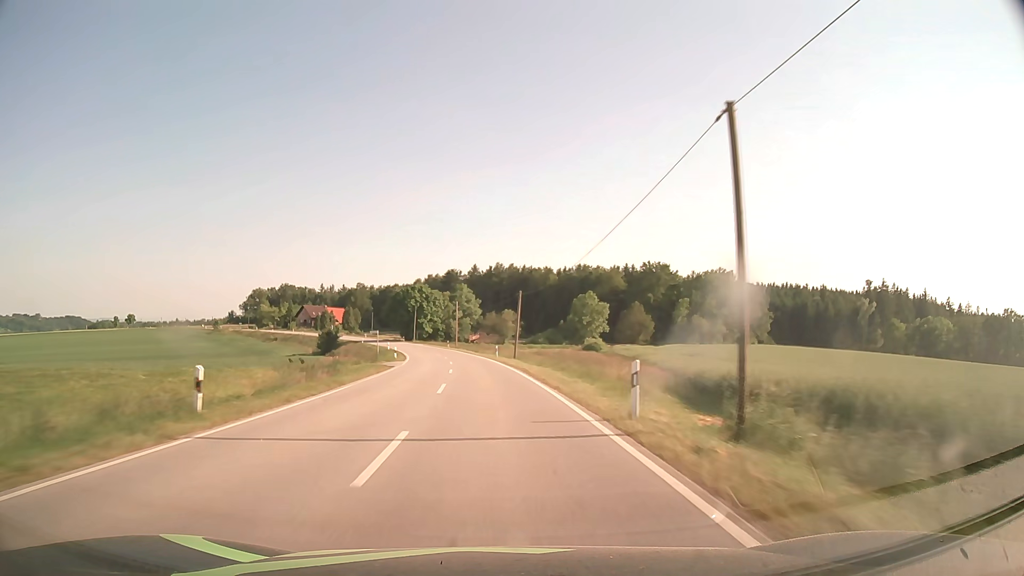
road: secondary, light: Day
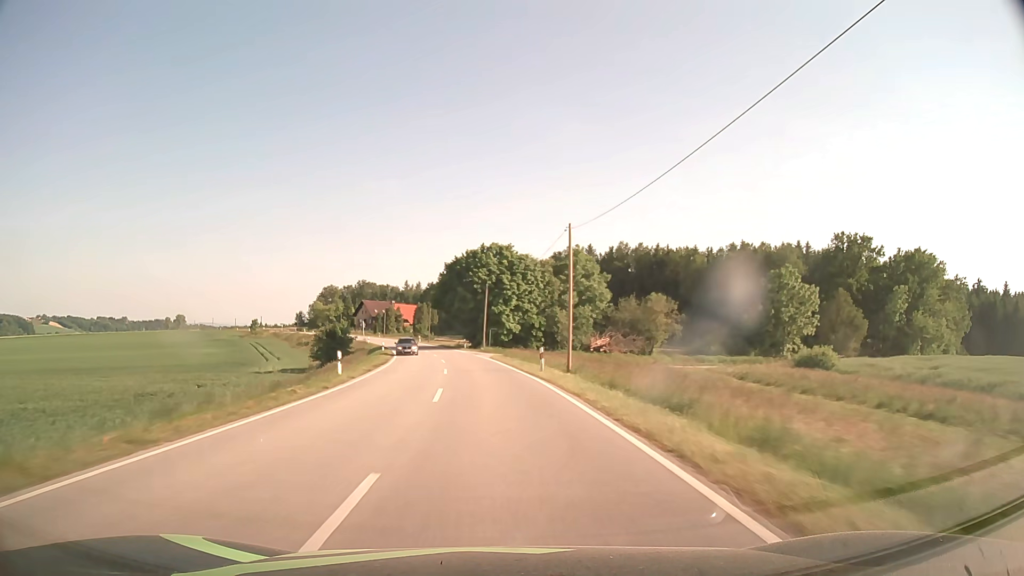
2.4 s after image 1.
(-4.8, +63.1) m; -9°
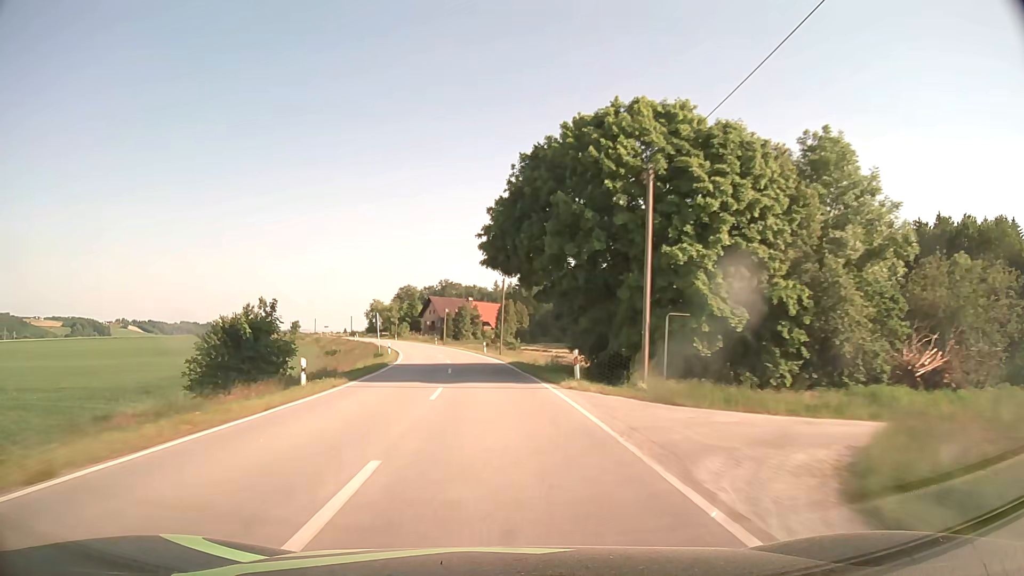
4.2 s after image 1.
(-3.4, +47.1) m; -8°
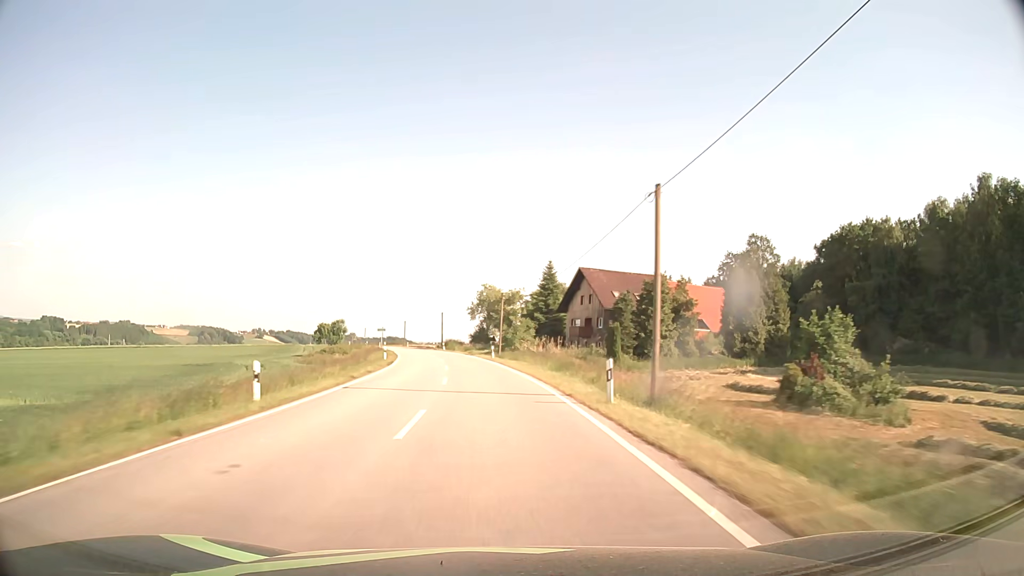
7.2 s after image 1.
(-8.7, +78.1) m; -13°
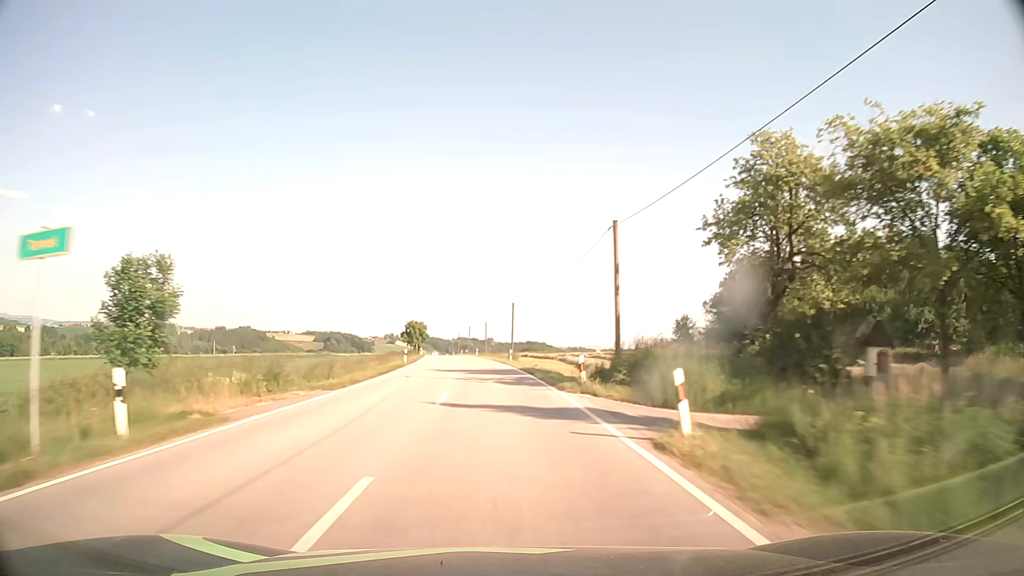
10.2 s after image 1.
(-8.7, +78.2) m; -12°
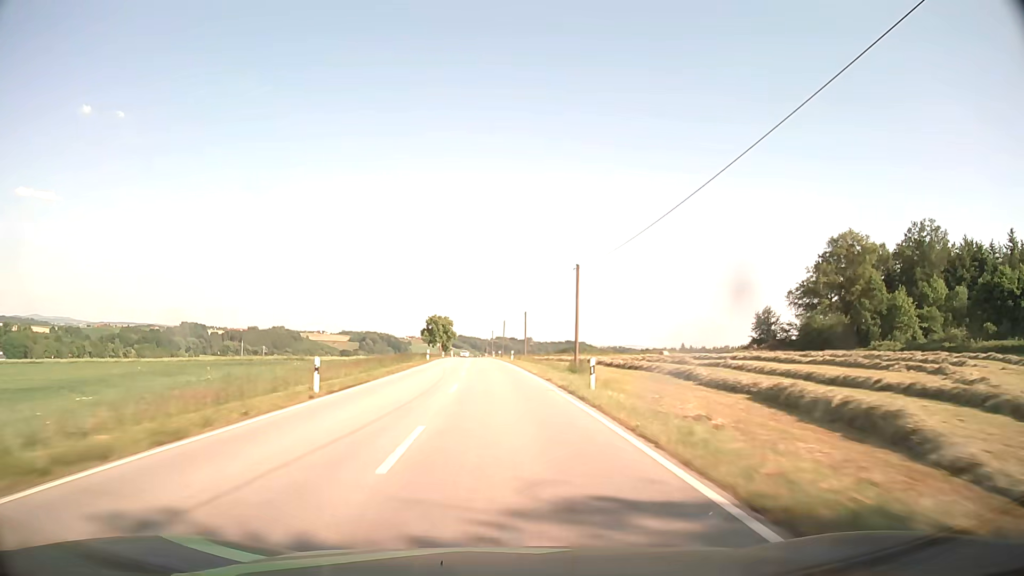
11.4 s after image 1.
(-1.1, +31.6) m; -3°
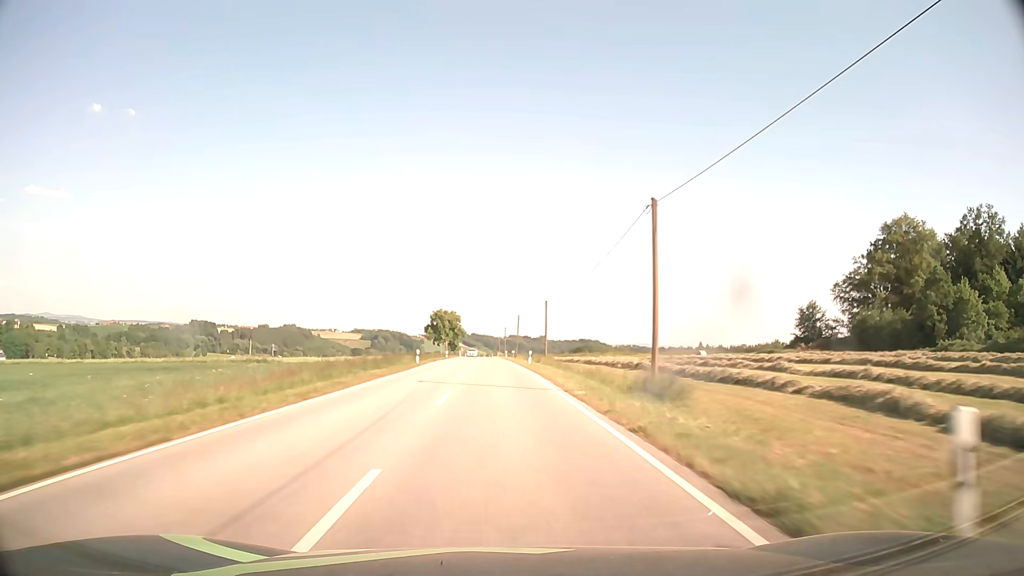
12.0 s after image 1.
(-0.2, +15.9) m; -1°
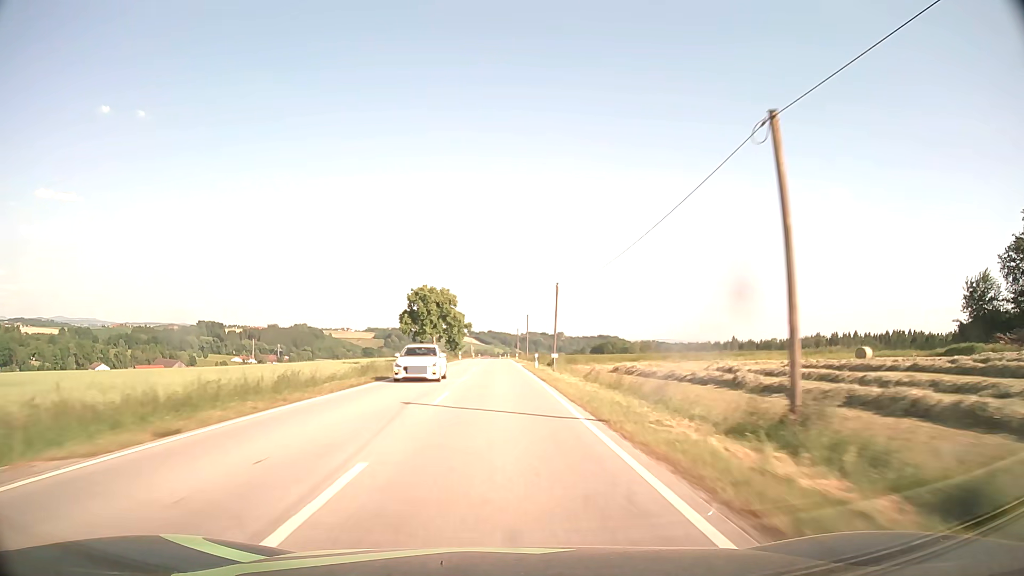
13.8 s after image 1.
(-0.9, +47.7) m; -2°
(0, +10) (0, +20) (0, +30) (0, +40) (0, +50) (-1, +60) (-1, +70) (-1, +80) (-1, +90) (-1, +100) m
